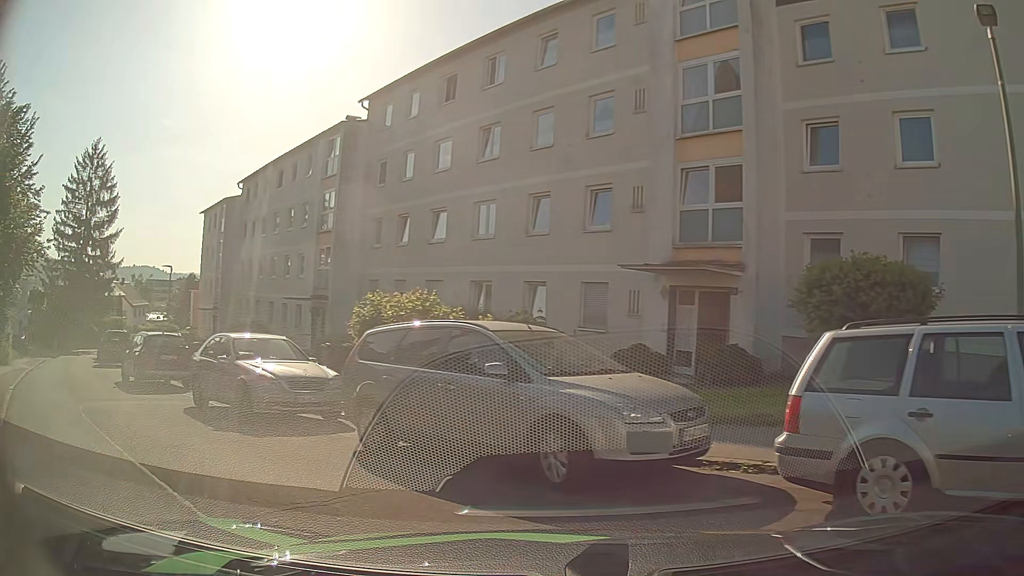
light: Day
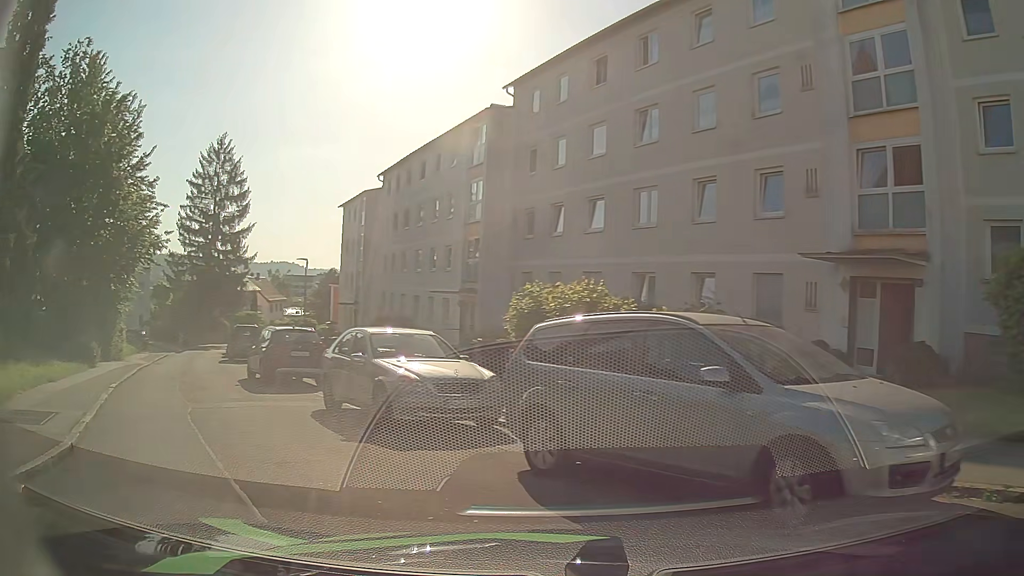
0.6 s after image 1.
(-0.2, +1.5) m; -13°
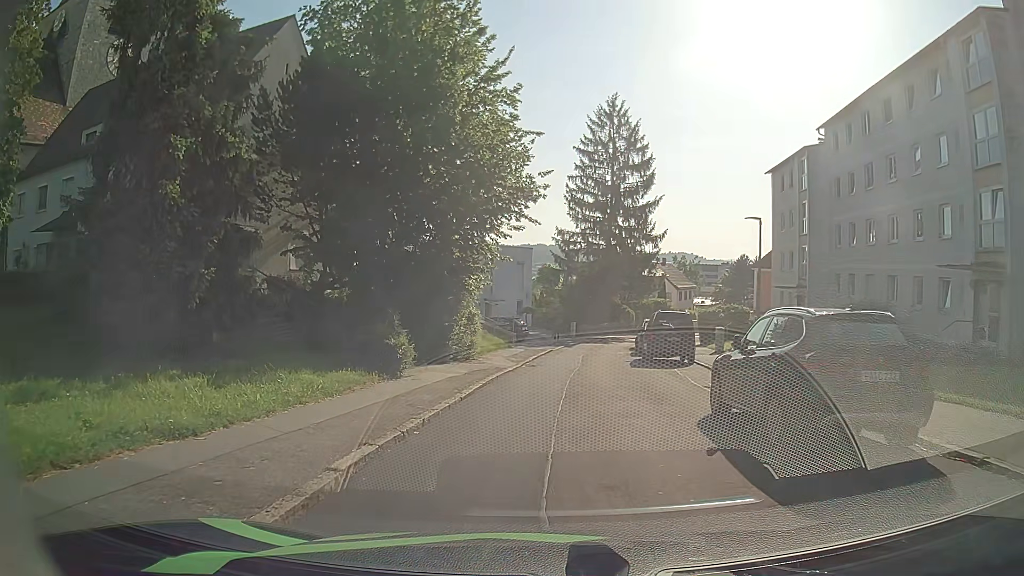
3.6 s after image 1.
(-4.5, +9.9) m; -33°
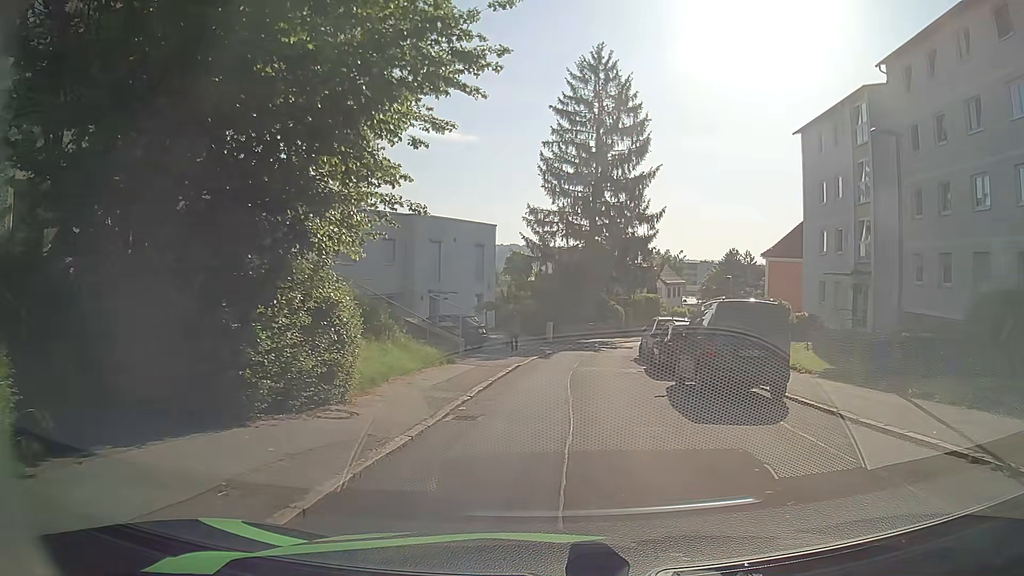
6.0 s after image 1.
(+0.2, +12.0) m; +2°
(0, +10) (0, +20) (+1, +30) (+3, +40) (+7, +49) (+11, +58) (+15, +67) (+19, +76) (+24, +85) (+28, +94) m
